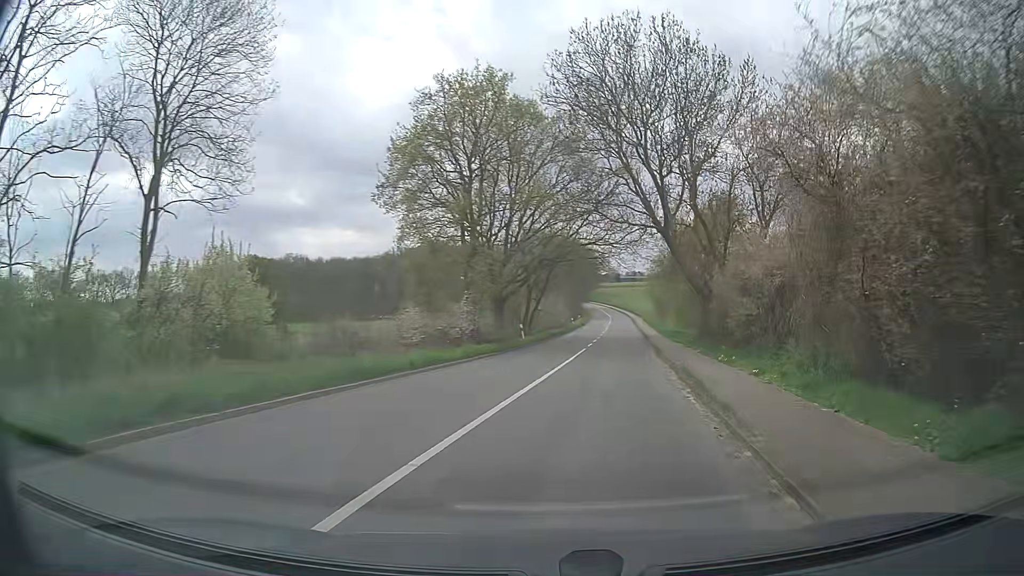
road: tertiary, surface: asphalt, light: Day
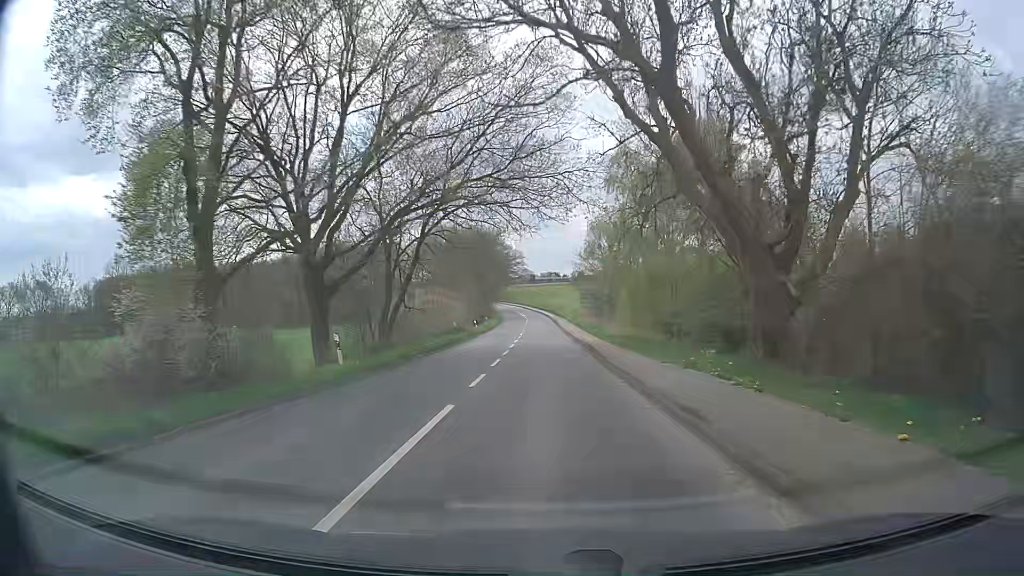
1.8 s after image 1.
(+2.2, +21.3) m; +8°
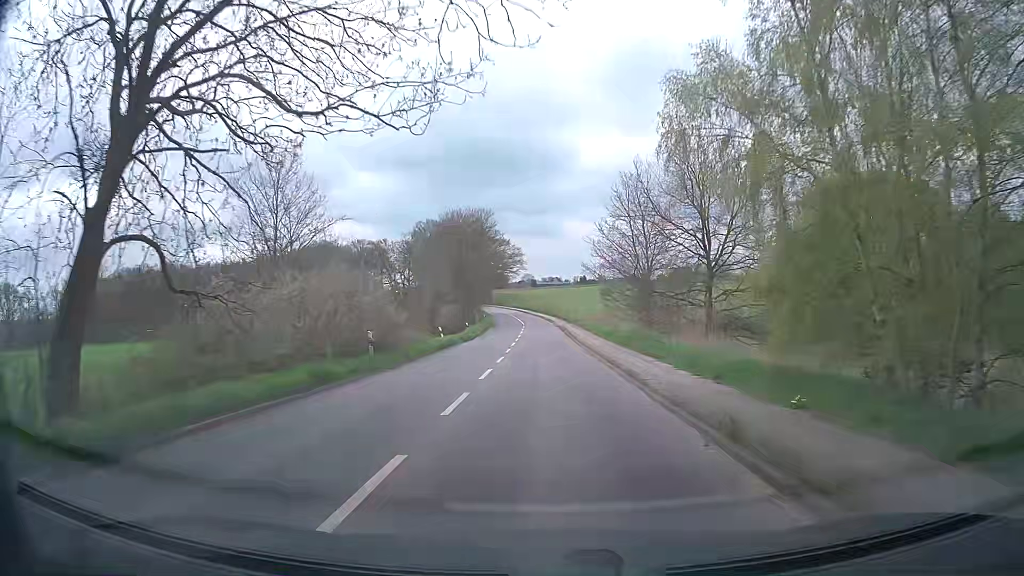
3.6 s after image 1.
(0.0, +22.3) m; -1°
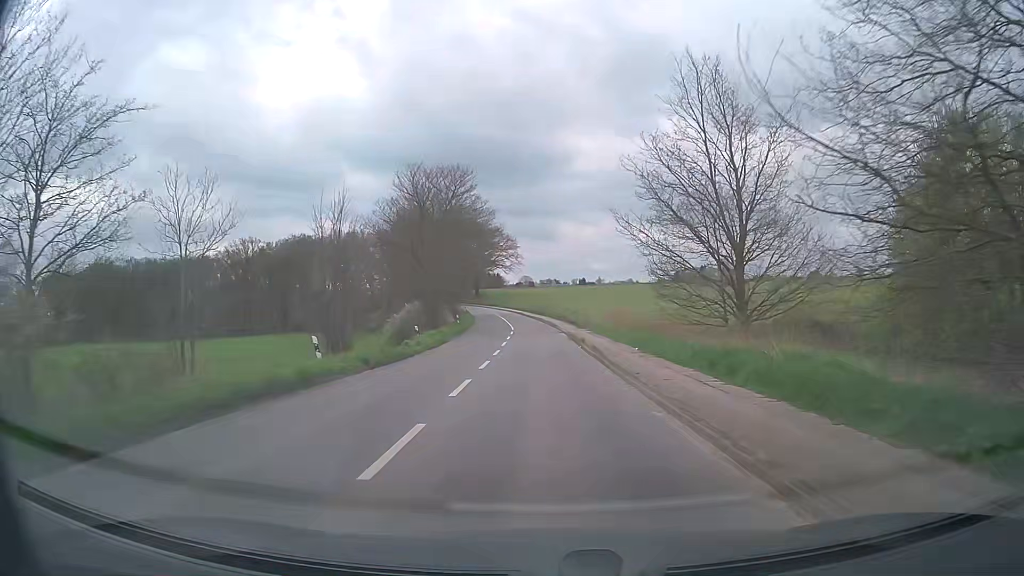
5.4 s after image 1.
(+0.3, +22.3) m; +1°
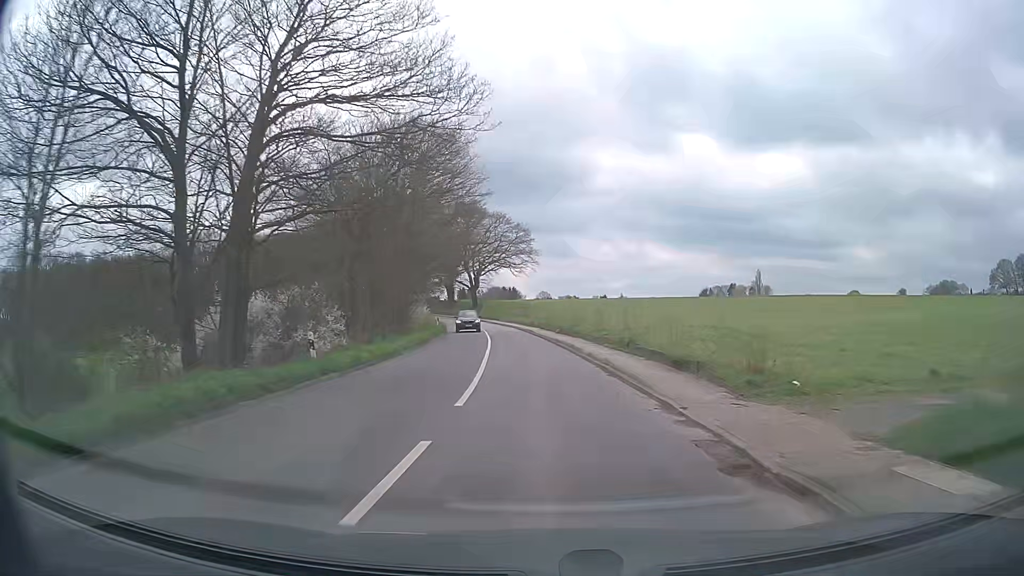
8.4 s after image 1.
(-0.2, +37.2) m; -1°
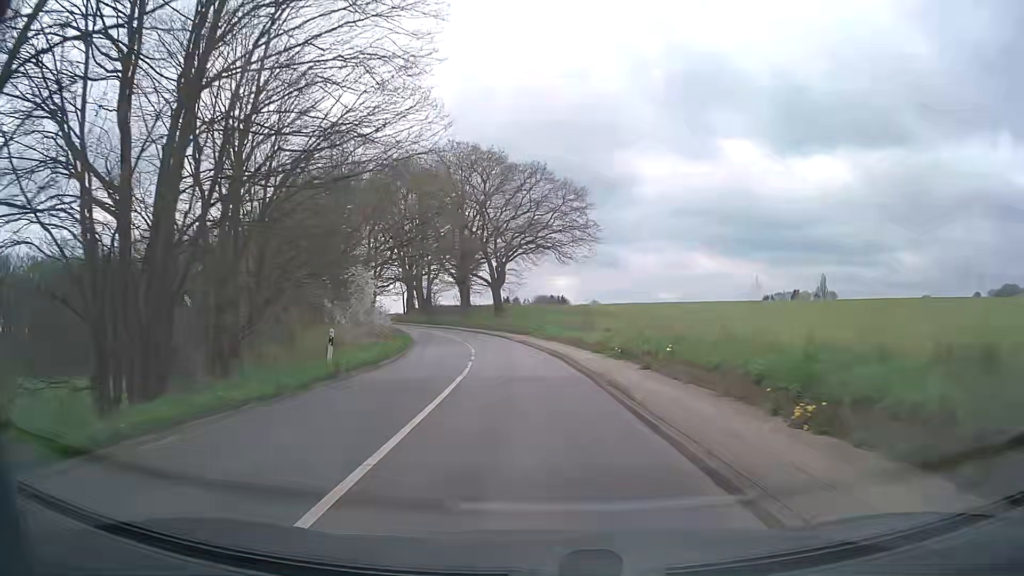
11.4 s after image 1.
(-1.2, +37.1) m; -4°
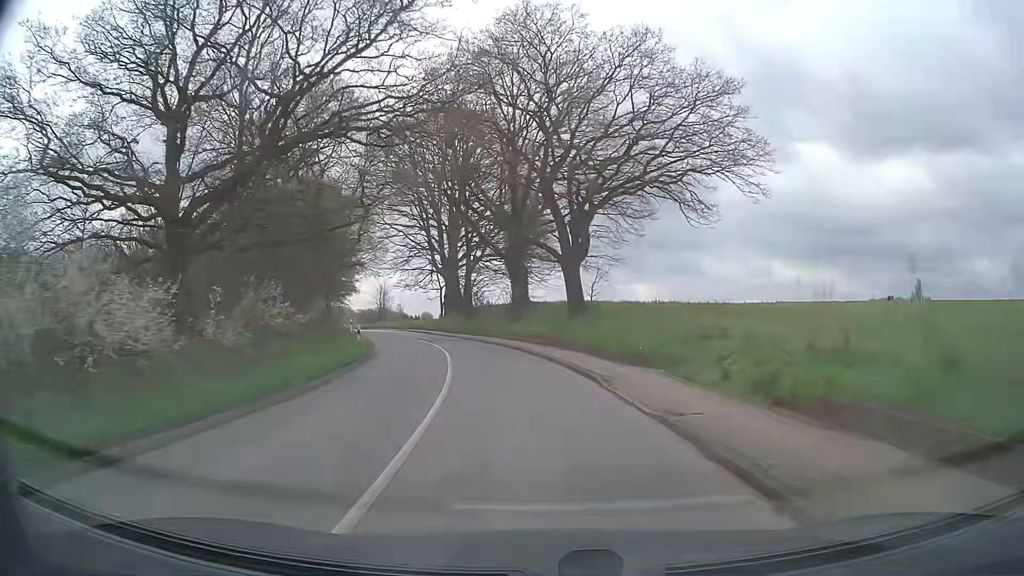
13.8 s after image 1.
(-1.6, +29.9) m; -7°
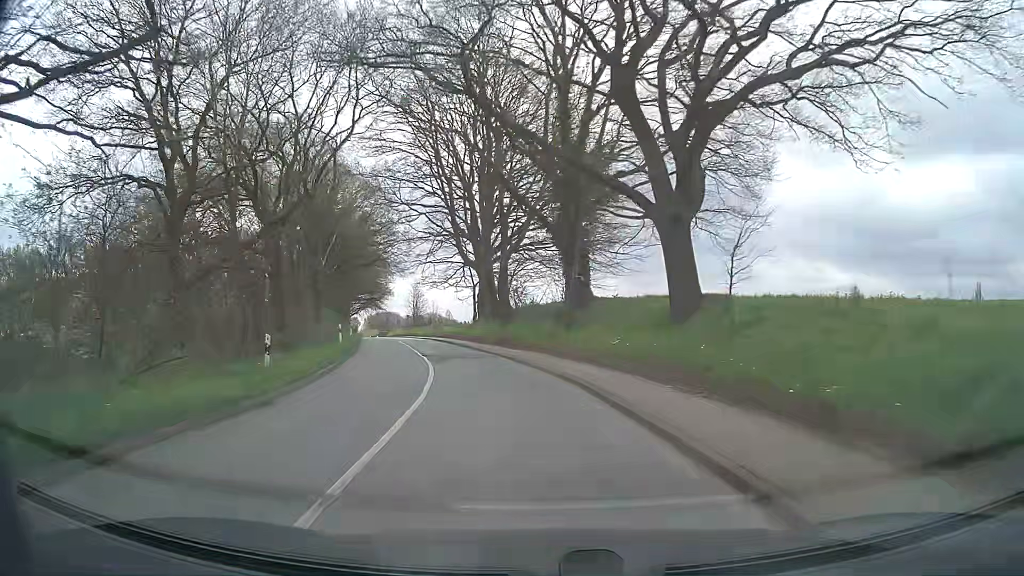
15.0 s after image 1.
(-0.5, +15.0) m; -4°
(0, +10) (-2, +20) (-4, +30) (-6, +39) (-9, +49) (-11, +59) (-14, +68) (-17, +78) (-20, +87) (-23, +97) m
